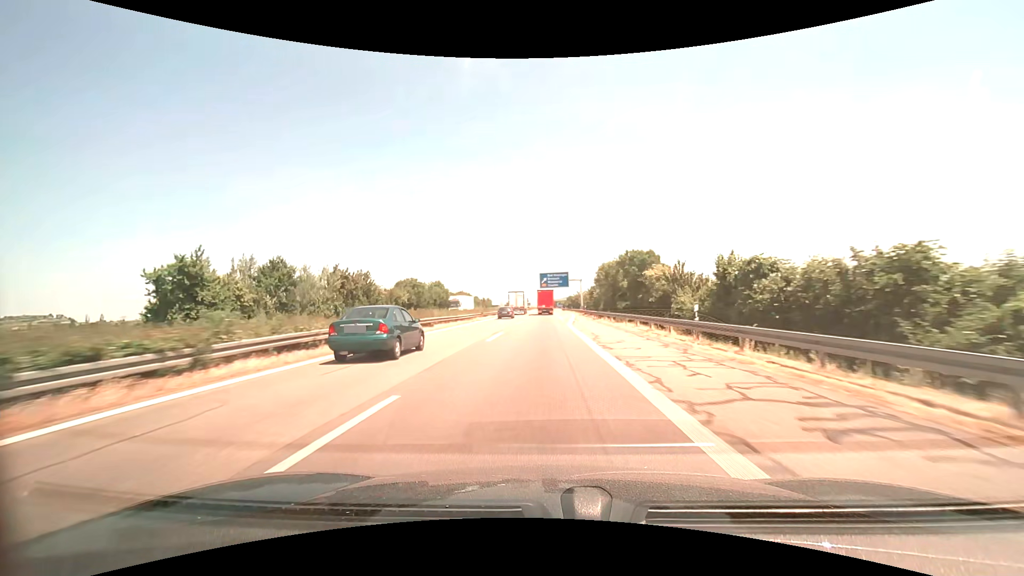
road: motorway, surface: asphalt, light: Day
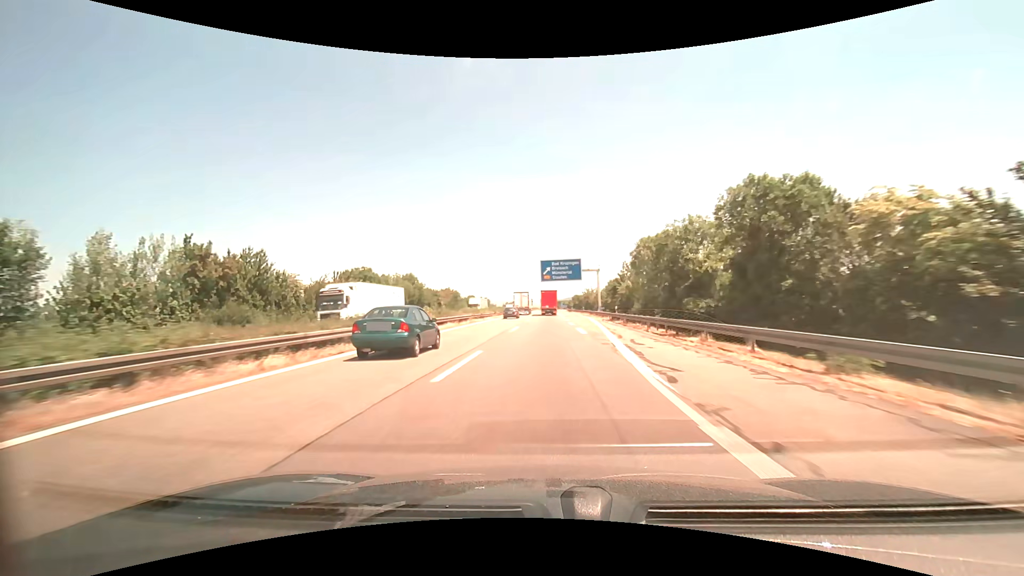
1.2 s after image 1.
(-0.1, +28.2) m; 0°
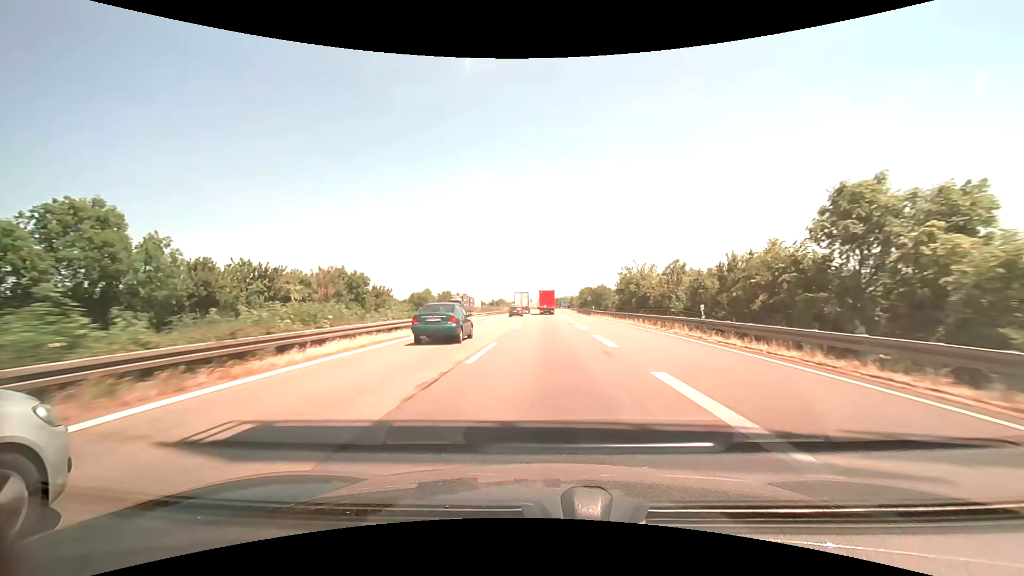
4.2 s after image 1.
(+0.2, +69.0) m; +1°
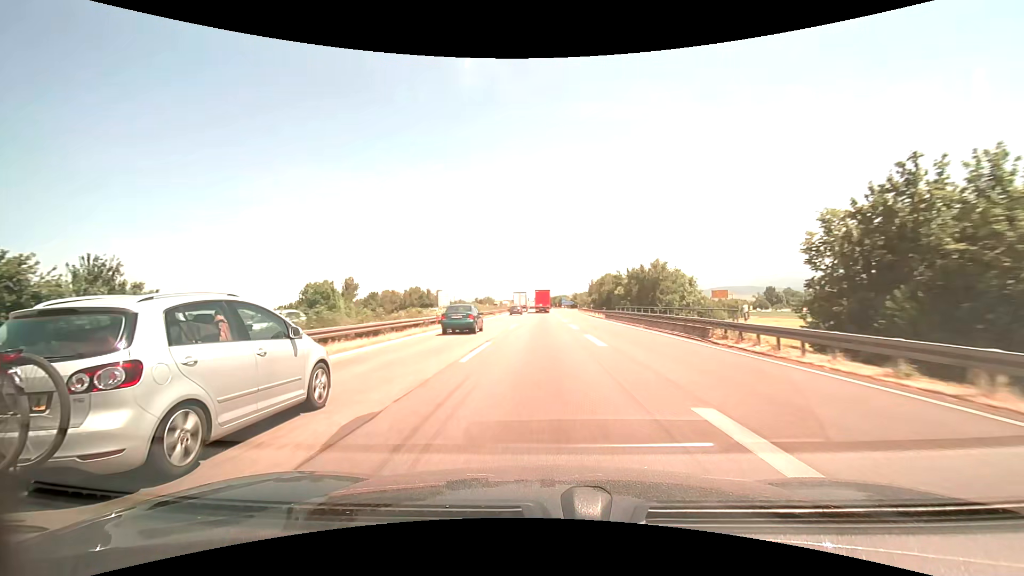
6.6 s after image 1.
(0.0, +53.3) m; 0°
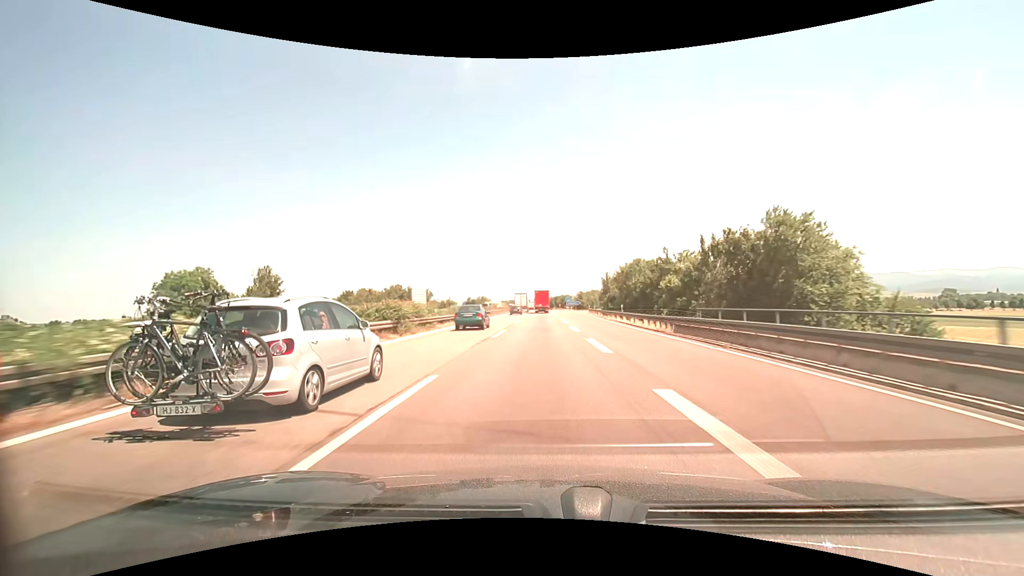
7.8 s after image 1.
(0.0, +26.5) m; 0°
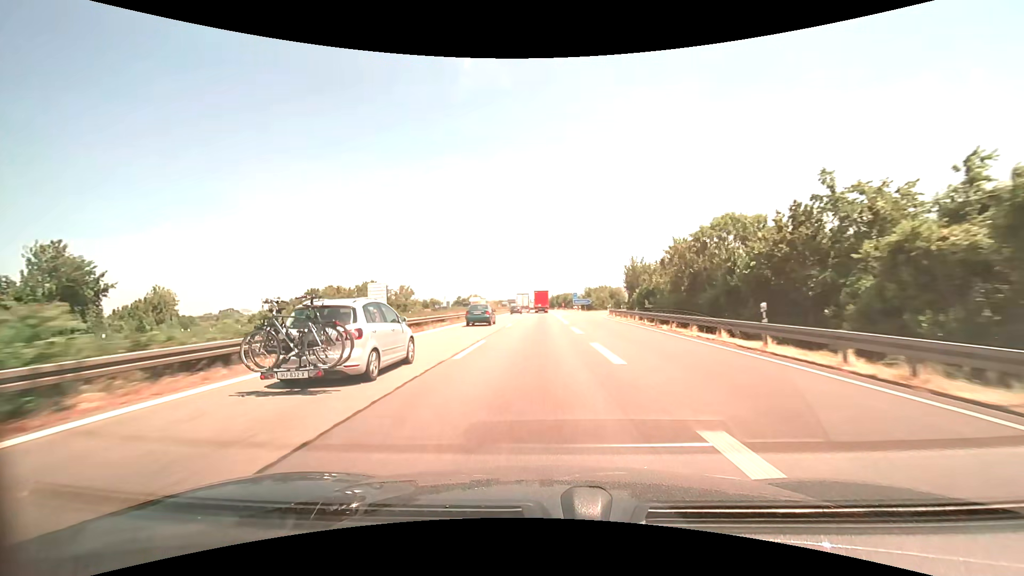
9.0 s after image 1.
(0.0, +26.6) m; 0°
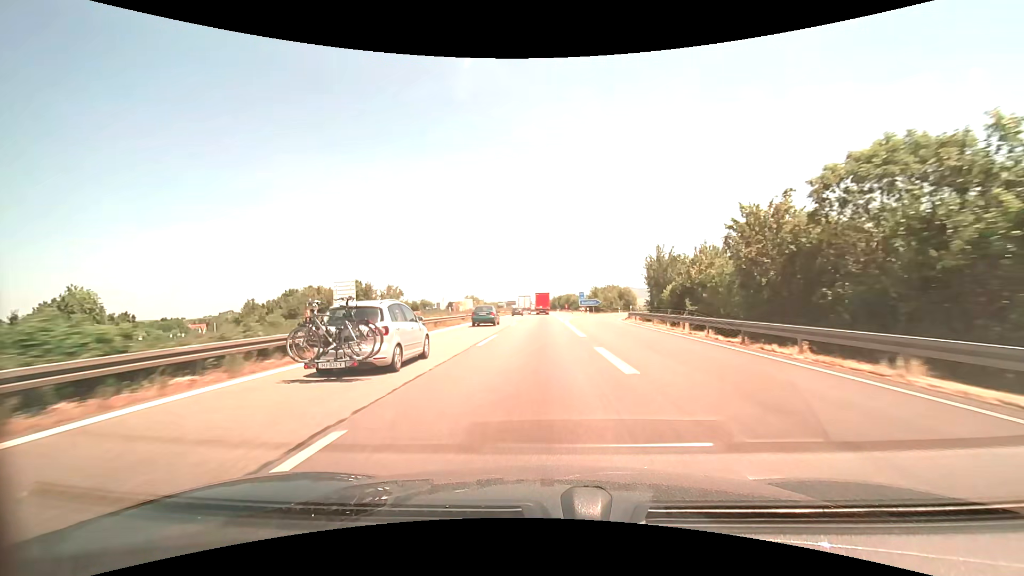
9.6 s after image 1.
(0.0, +13.3) m; 0°
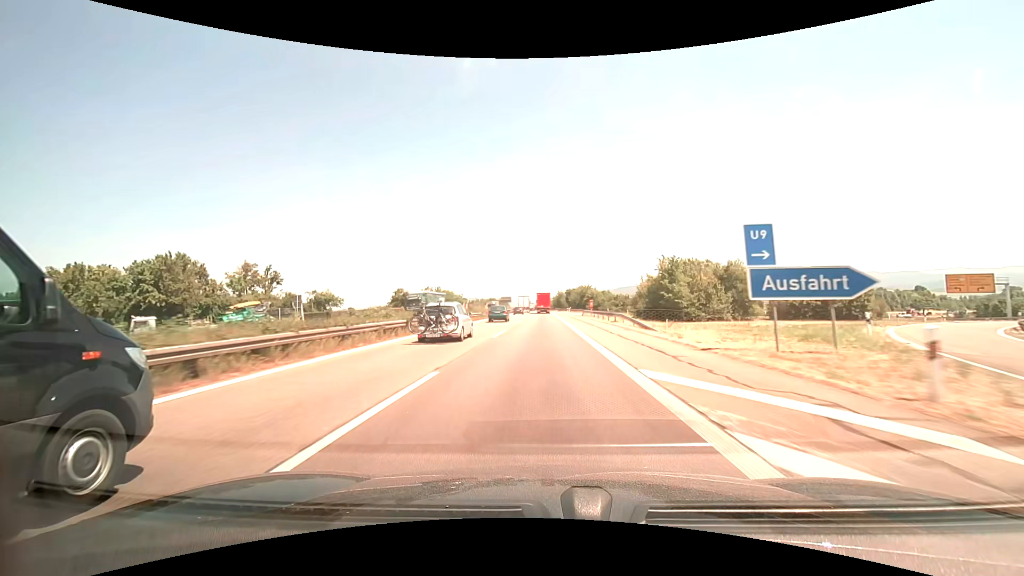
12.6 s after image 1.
(-0.3, +66.7) m; 0°
(0, +10) (0, +20) (0, +30) (0, +40) (0, +50) (0, +60) (0, +70) (-1, +80) (-1, +90) (-1, +100) m
